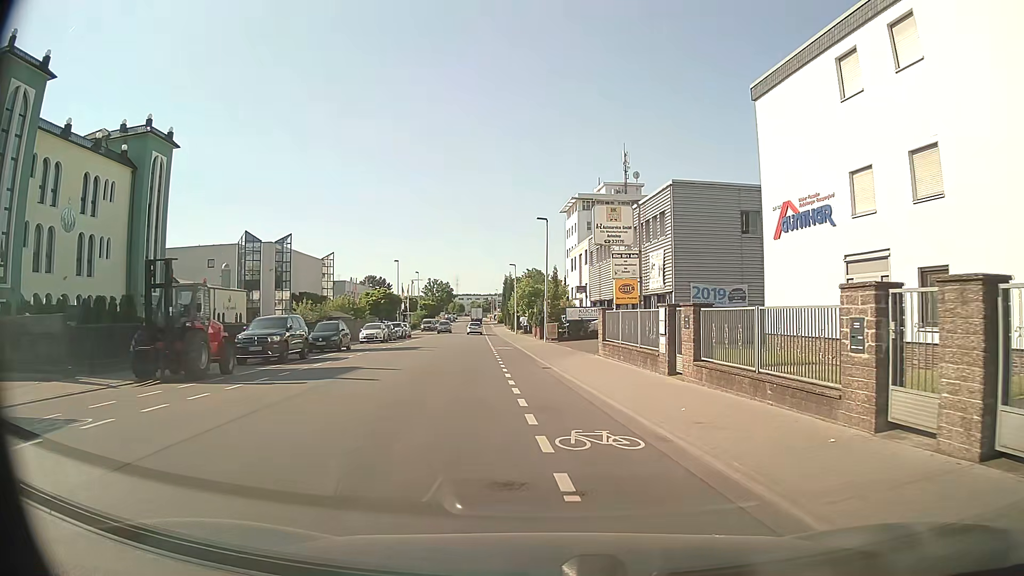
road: tertiary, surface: asphalt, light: Day
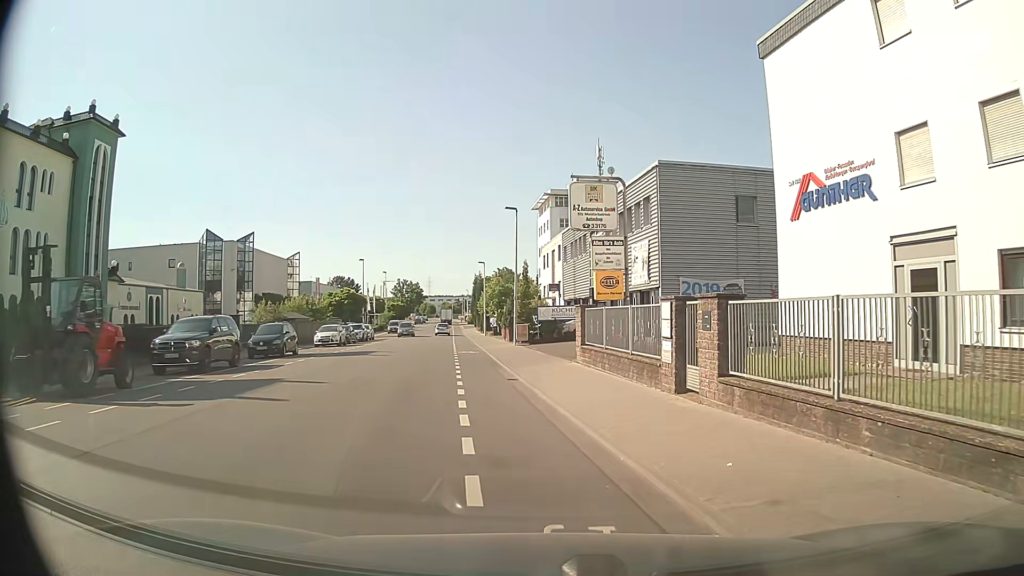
(+0.1, +3.9) m; +2°
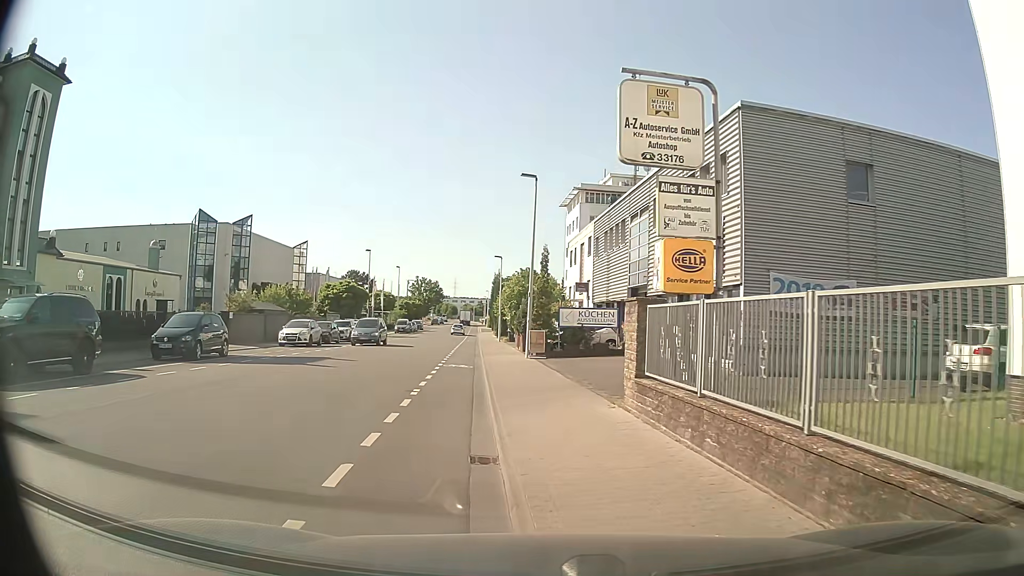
(+0.1, +9.4) m; -3°
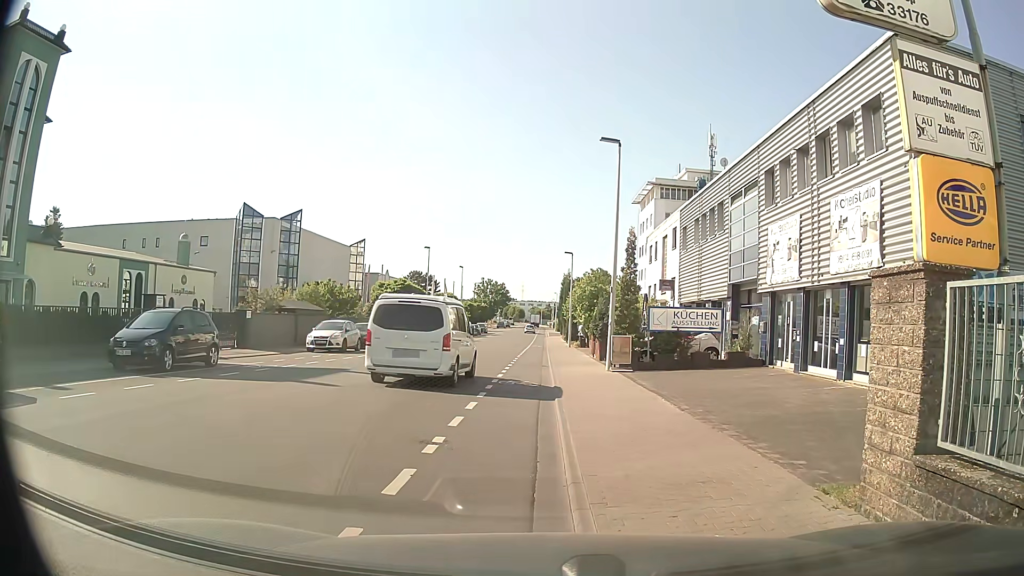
(-0.3, +5.6) m; -5°
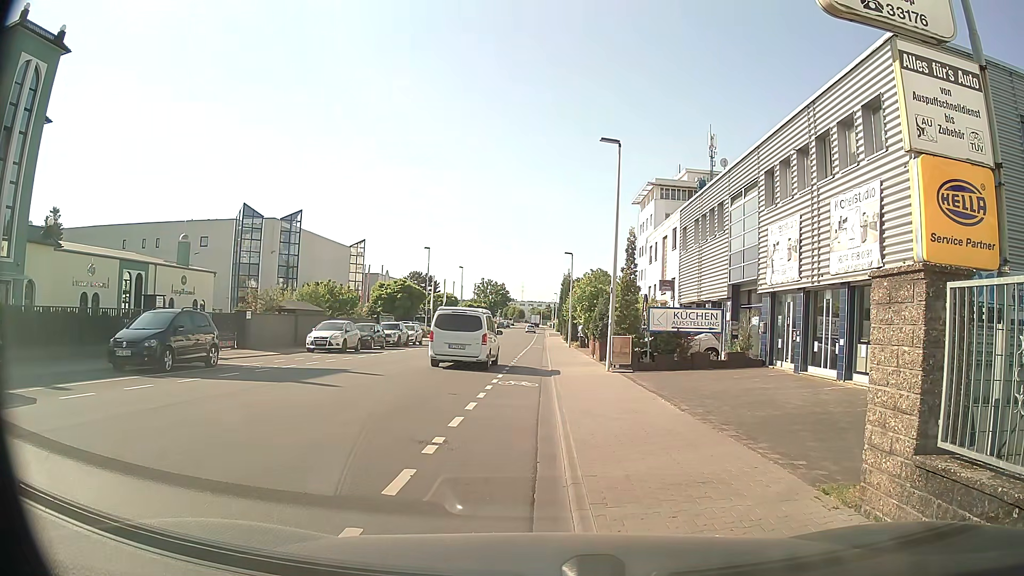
(0.0, 0.0) m; 0°
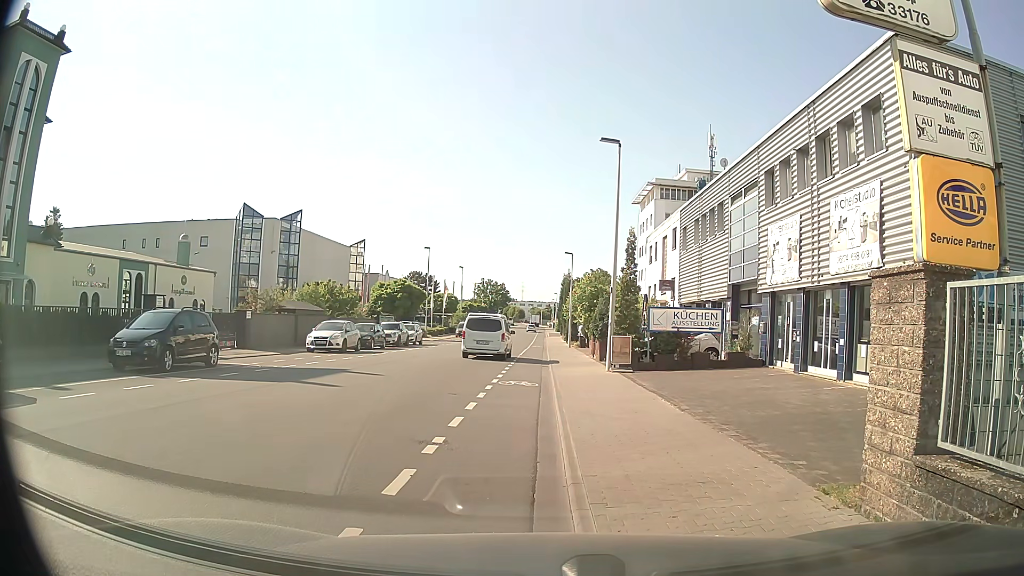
(0.0, 0.0) m; 0°
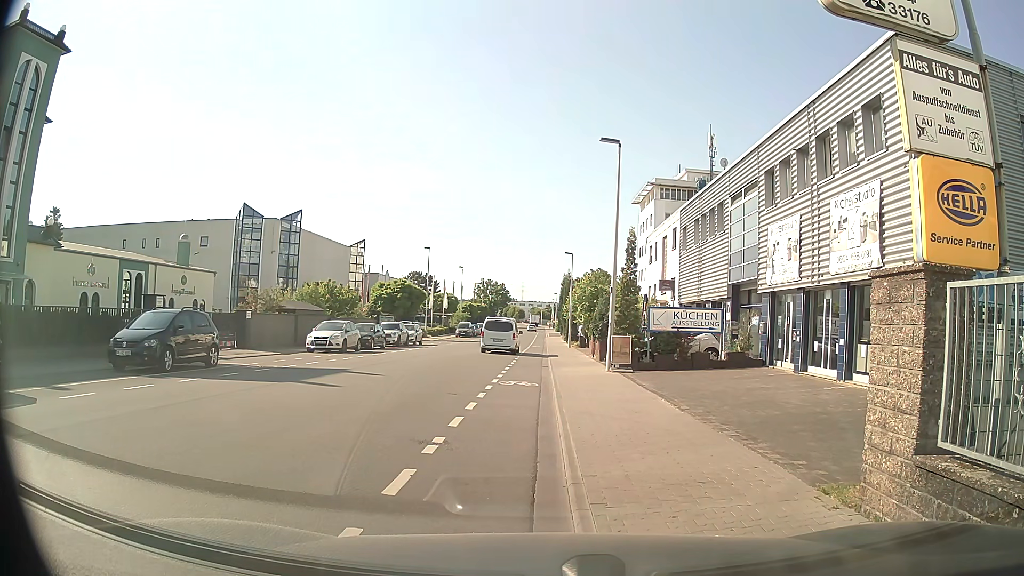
(0.0, 0.0) m; 0°
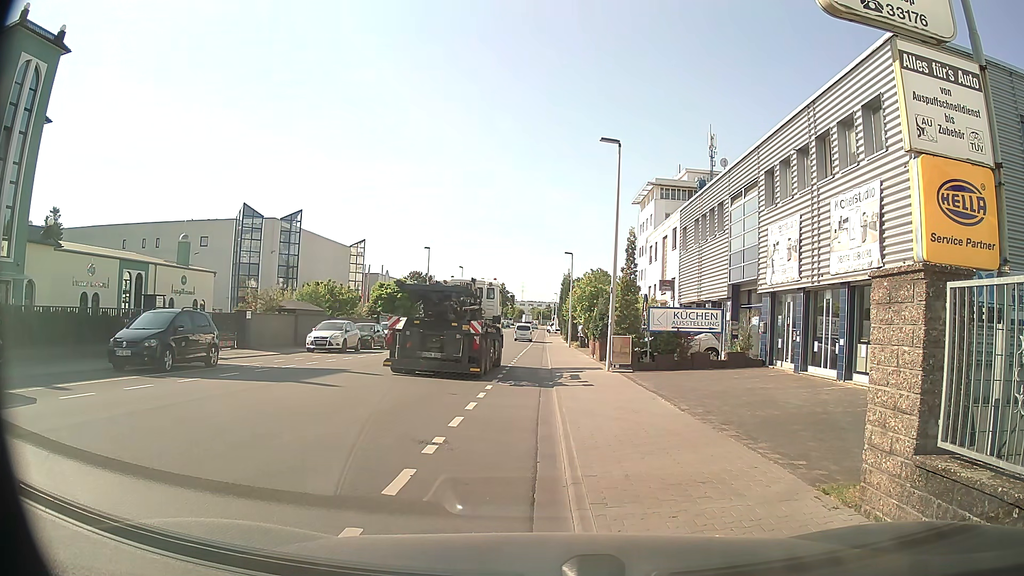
(0.0, 0.0) m; 0°
(-1, +10) (-2, +20) (-2, +30) (-2, +40) (-2, +50) (-2, +60) (-1, +70) (-1, +80) (-1, +90) (-1, +100) m
